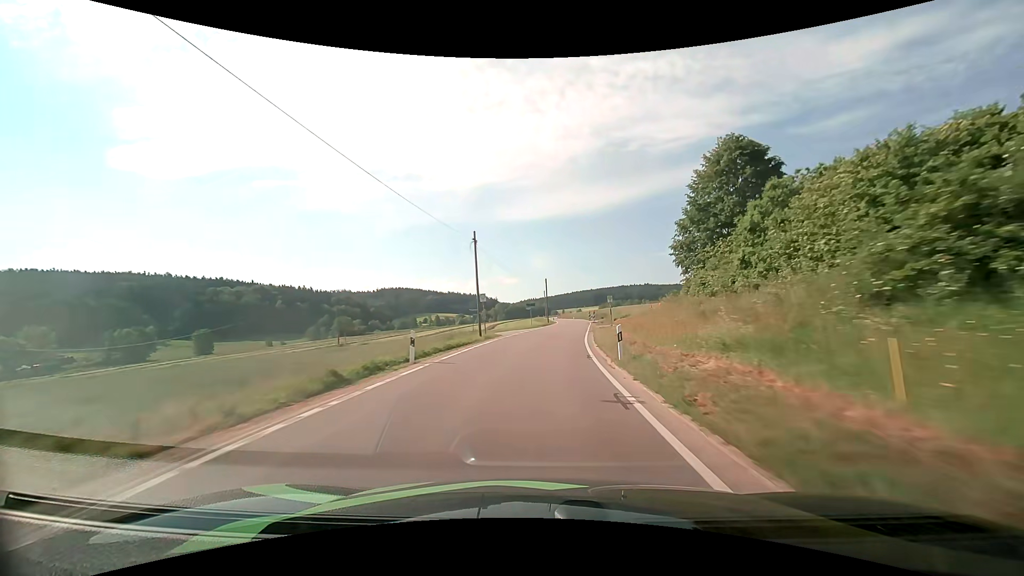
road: tertiary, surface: asphalt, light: Day
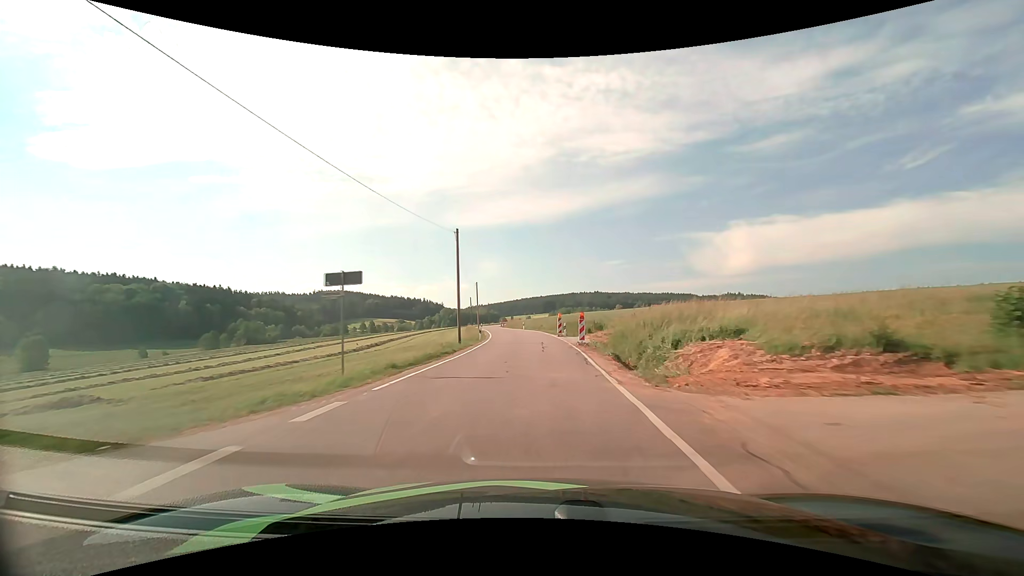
(+2.6, +44.4) m; +6°
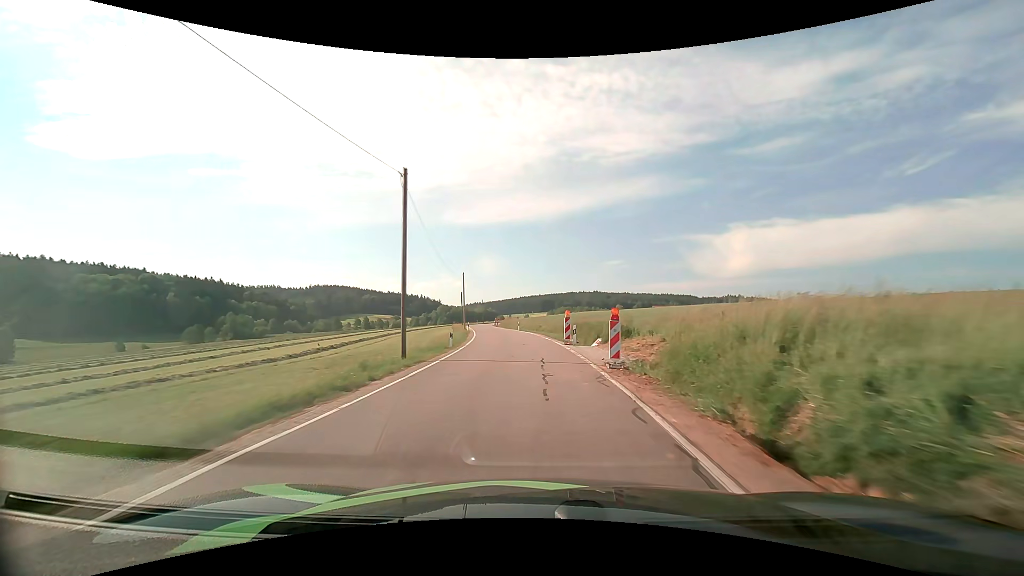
(0.0, +11.2) m; 0°
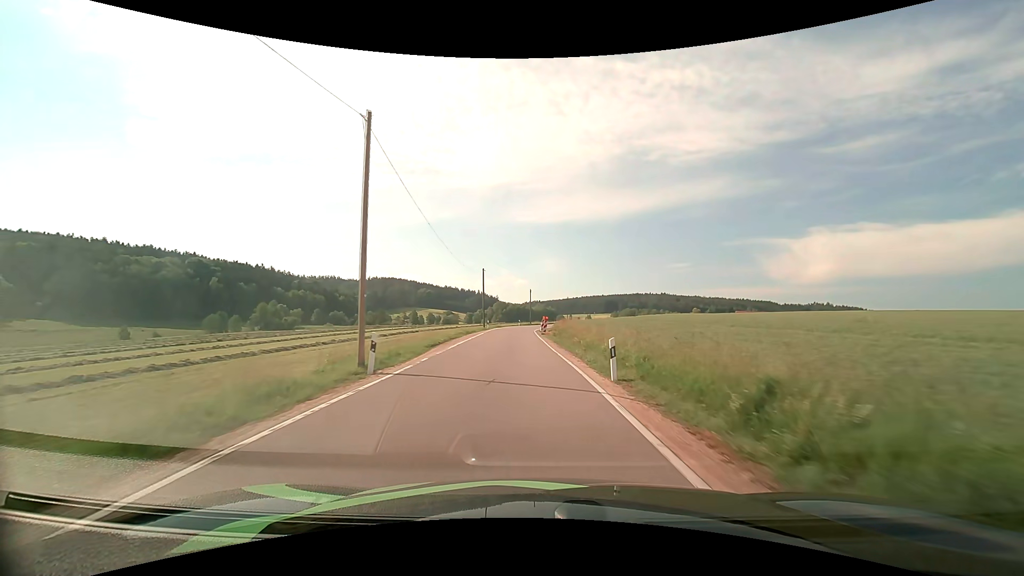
(-2.4, +44.6) m; -7°
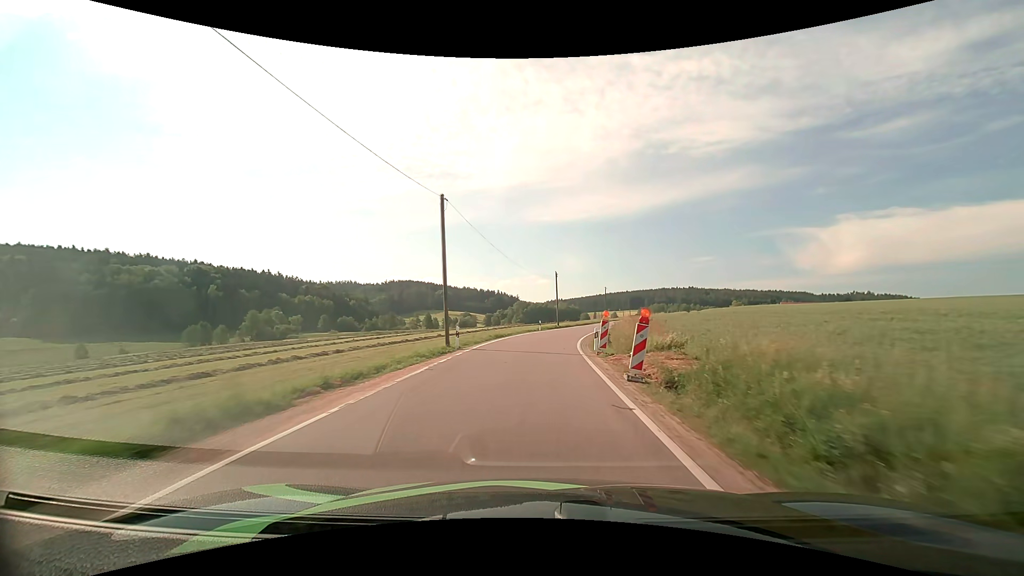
(-1.2, +33.3) m; -3°
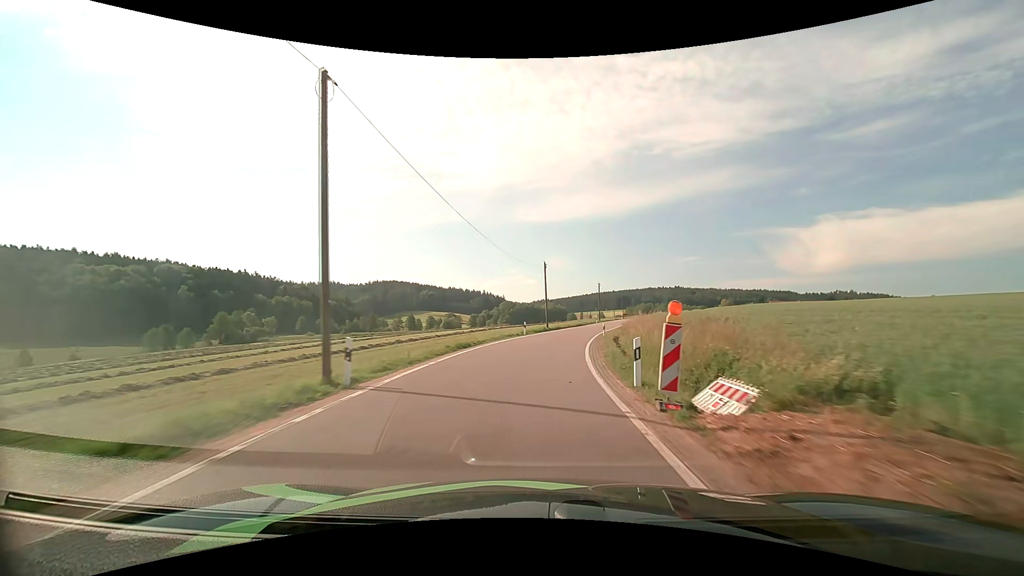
(+0.1, +10.9) m; +2°
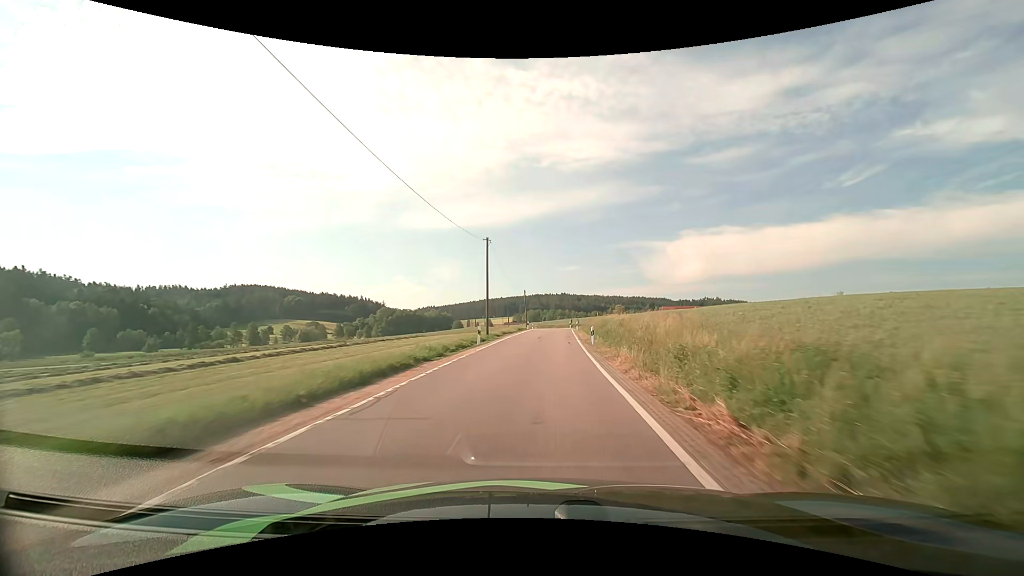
(+6.2, +54.2) m; +13°
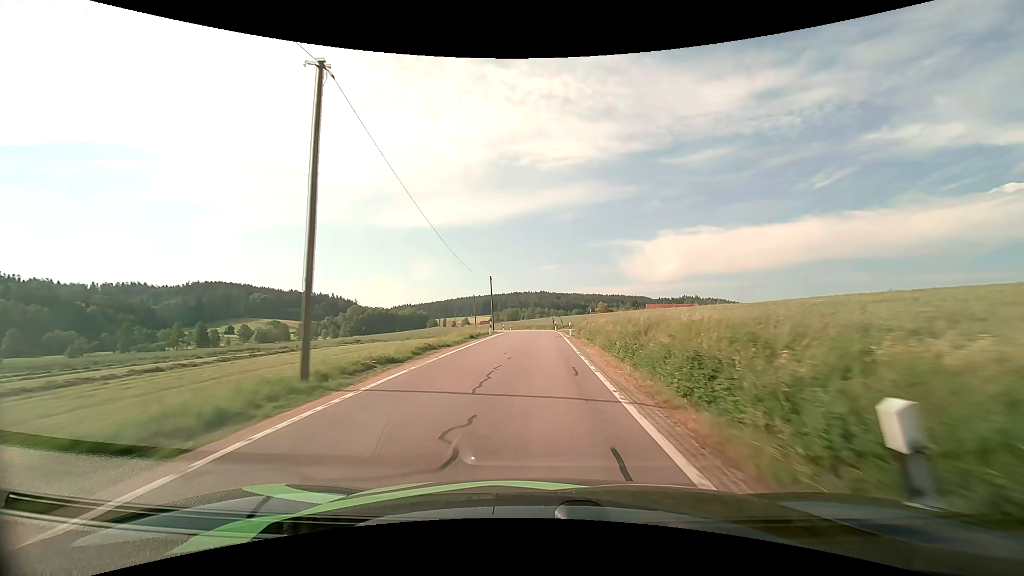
(+0.8, +23.1) m; +3°
(0, +10) (0, +20) (0, +30) (0, +40) (0, +50) (-1, +60) (-2, +70) (-4, +80) (-7, +89) (-10, +99) m
